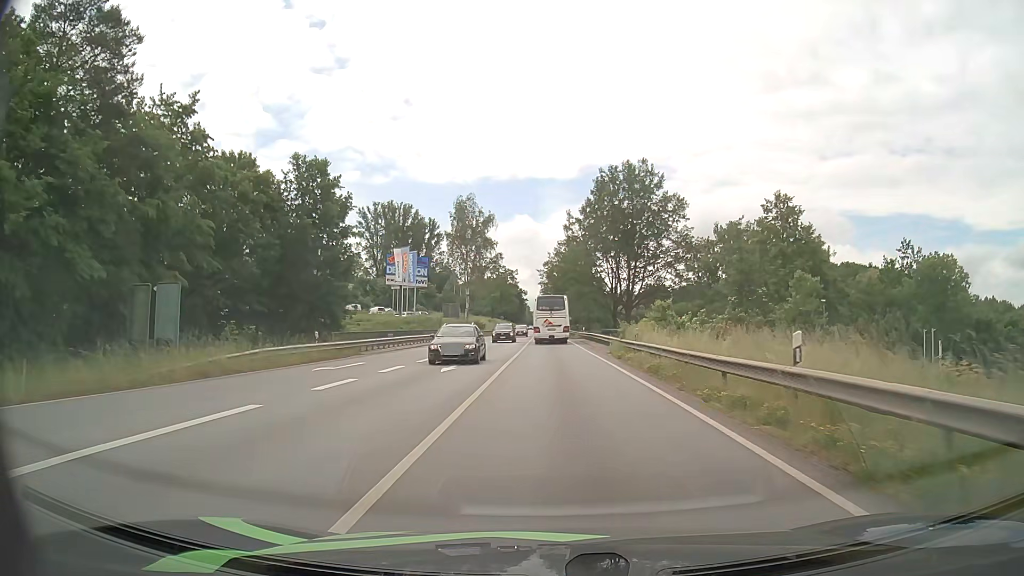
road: primary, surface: asphalt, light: Day
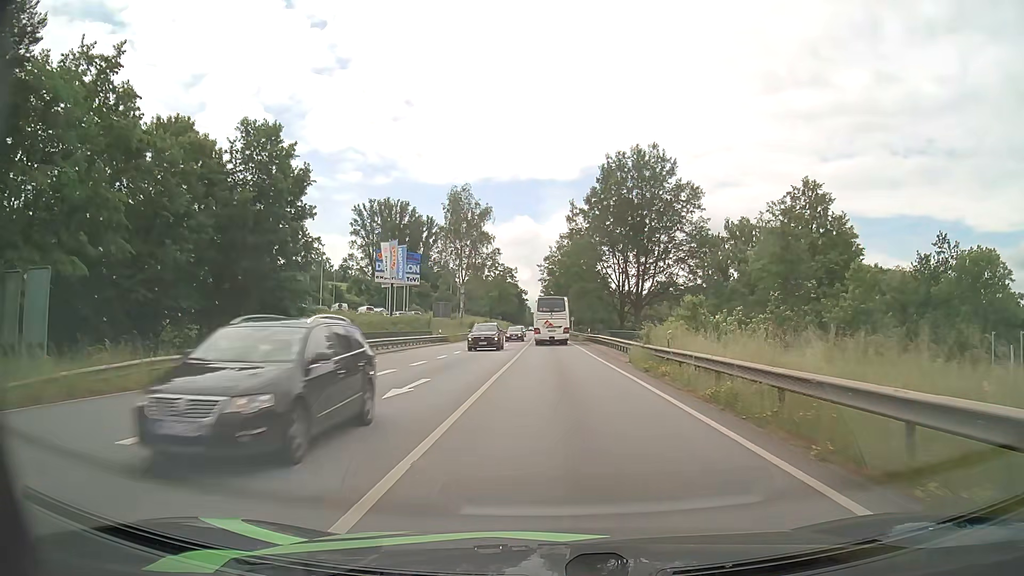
(0.0, +7.3) m; 0°
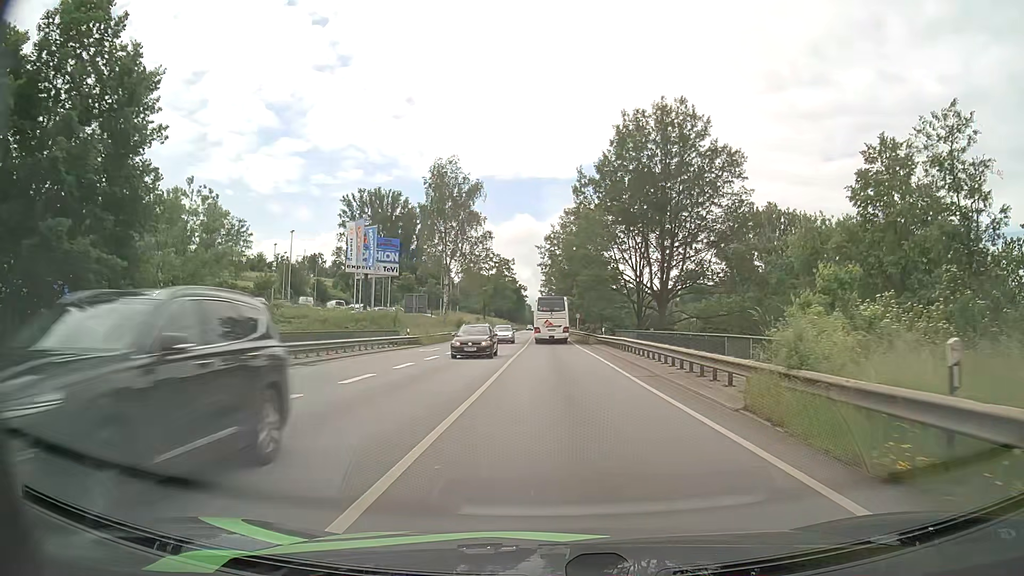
(0.0, +14.7) m; 0°
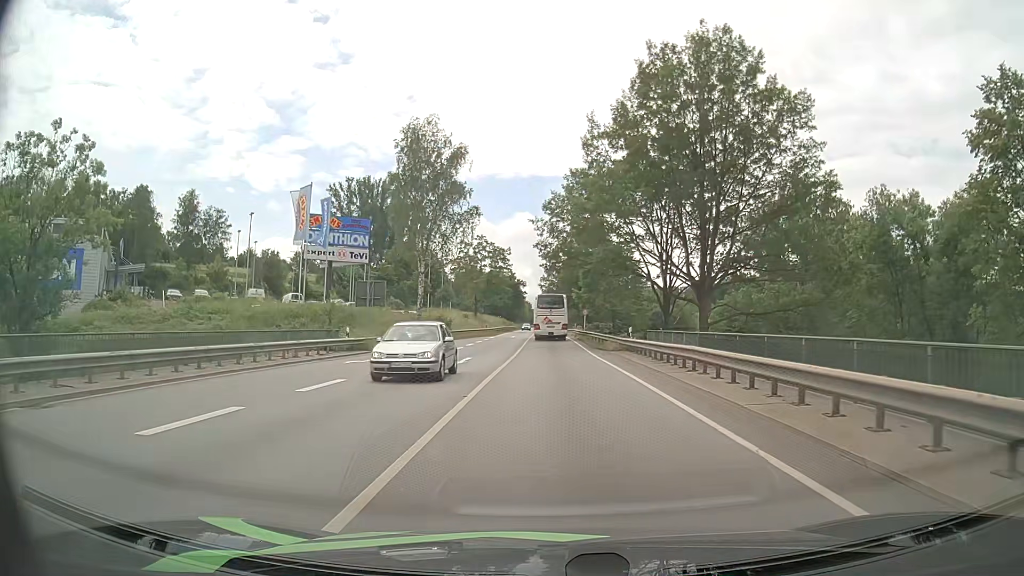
(0.0, +14.8) m; 0°
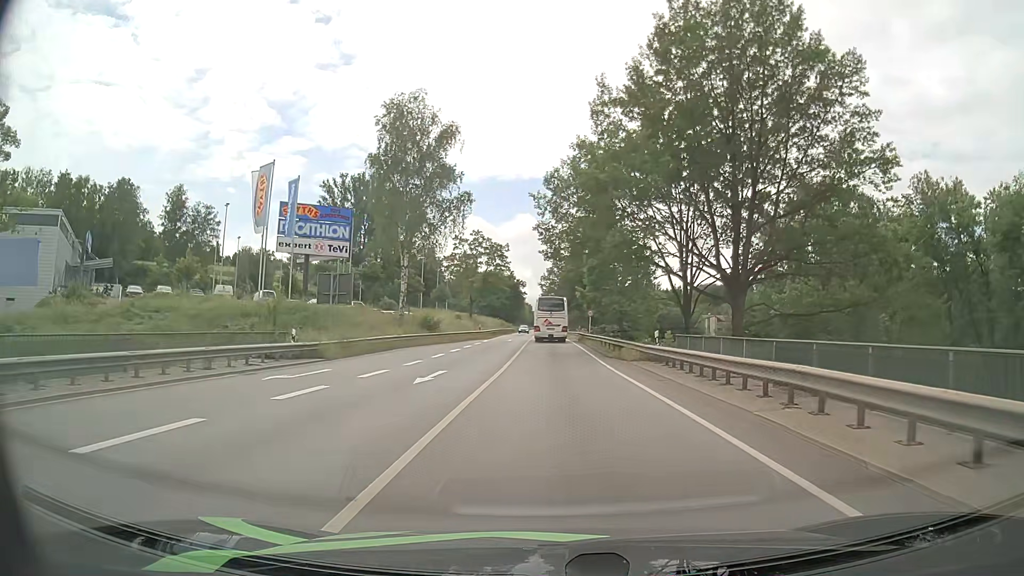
(0.0, +7.4) m; 0°
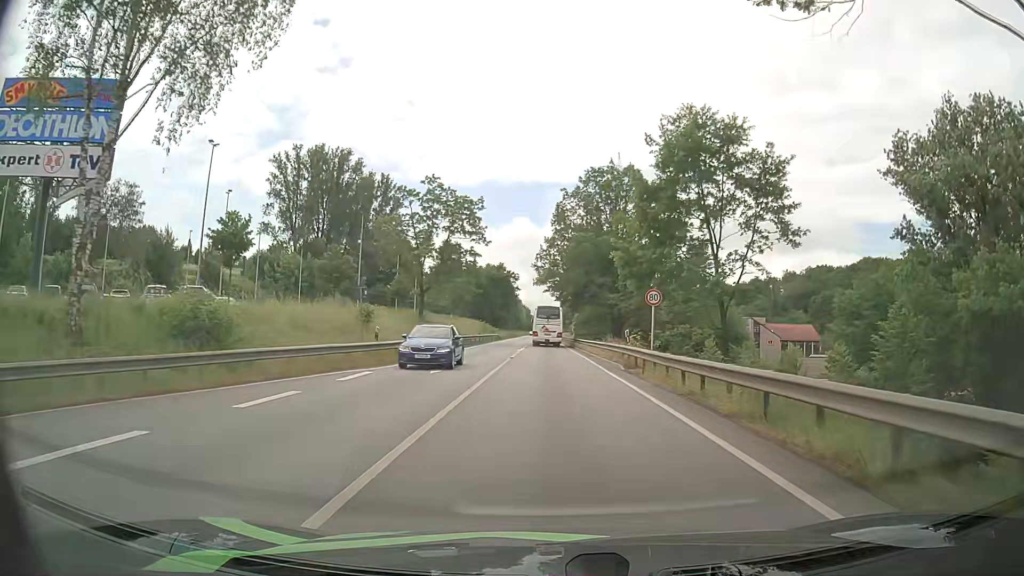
(+0.1, +37.5) m; 0°
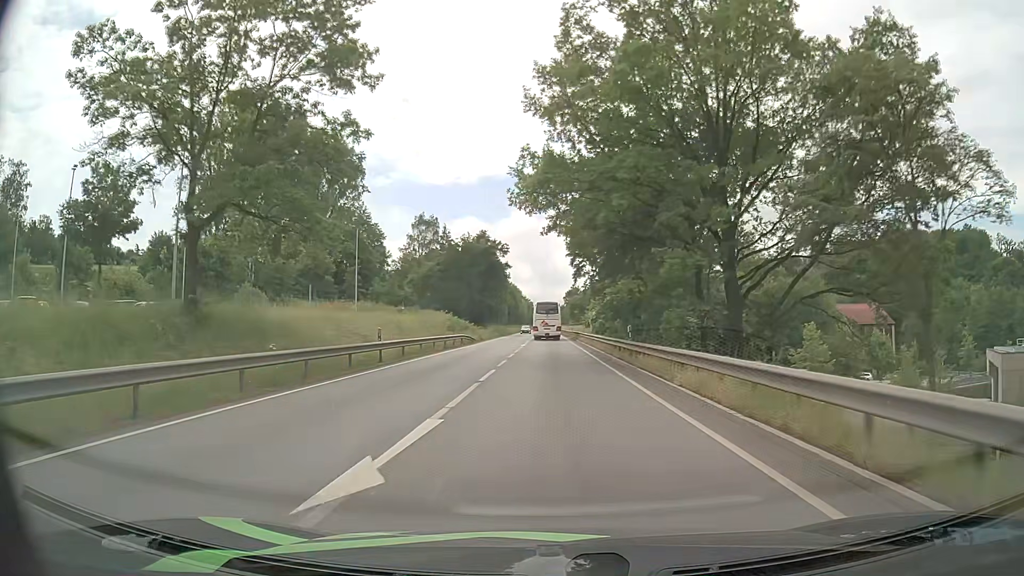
(+0.4, +40.0) m; 0°
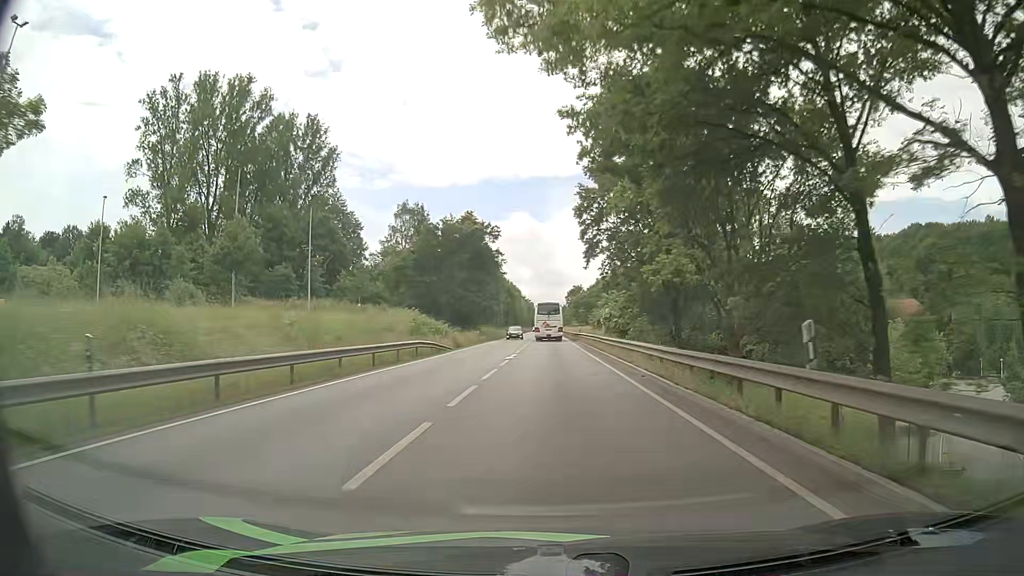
(0.0, +17.3) m; 0°
(0, +10) (0, +20) (0, +30) (0, +40) (0, +50) (0, +60) (0, +70) (-1, +80) (-1, +90) (-1, +100) m
